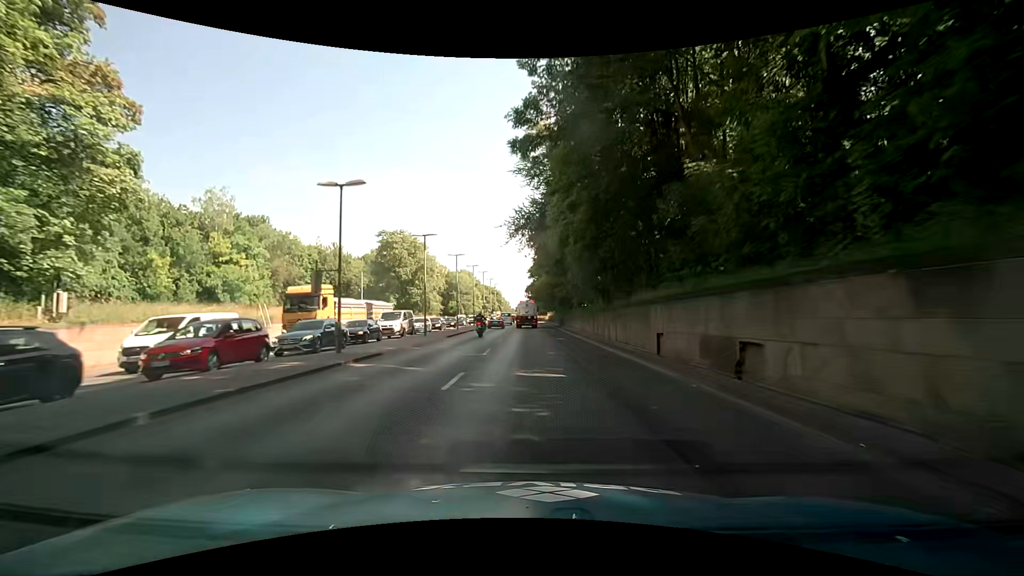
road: residential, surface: asphalt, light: Day
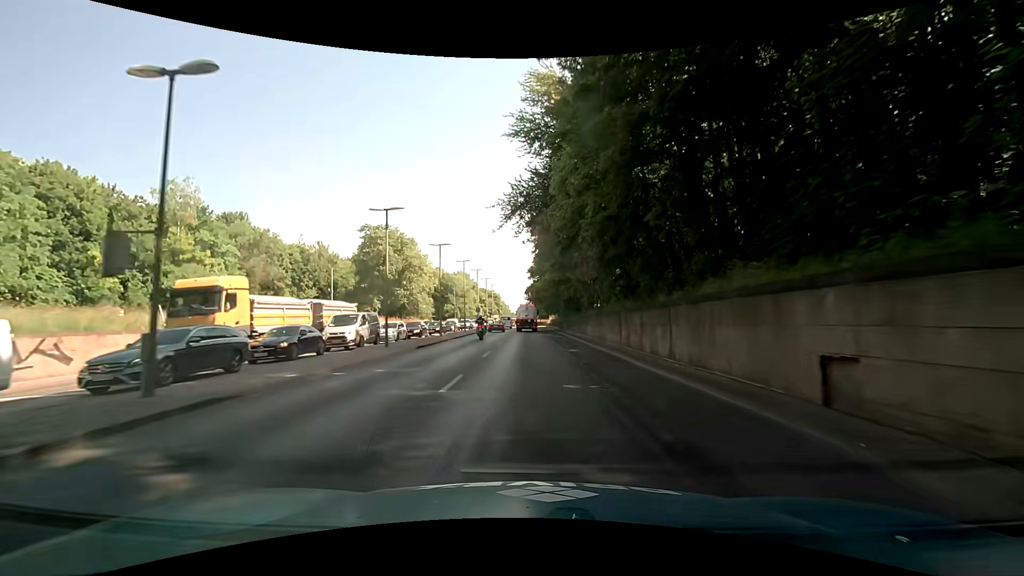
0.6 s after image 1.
(+0.2, +8.9) m; +1°
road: trunk_link
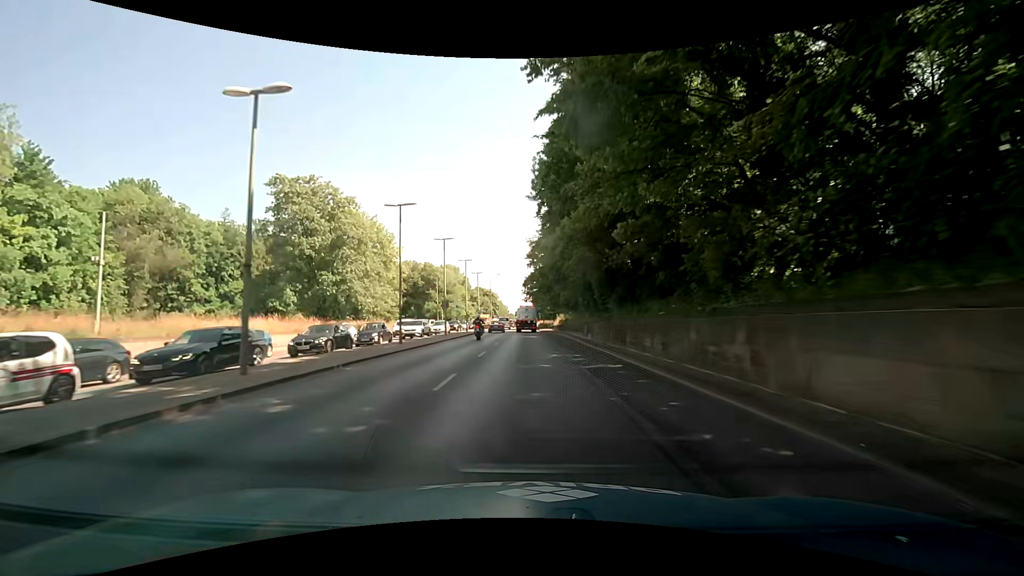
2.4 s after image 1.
(+0.1, +27.0) m; +1°
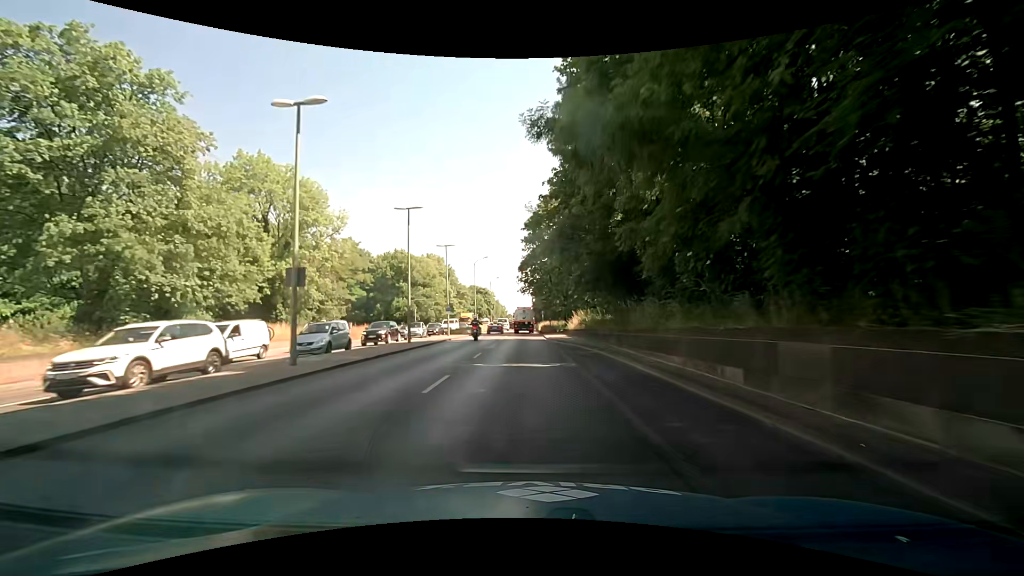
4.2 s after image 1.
(-0.2, +27.3) m; 0°
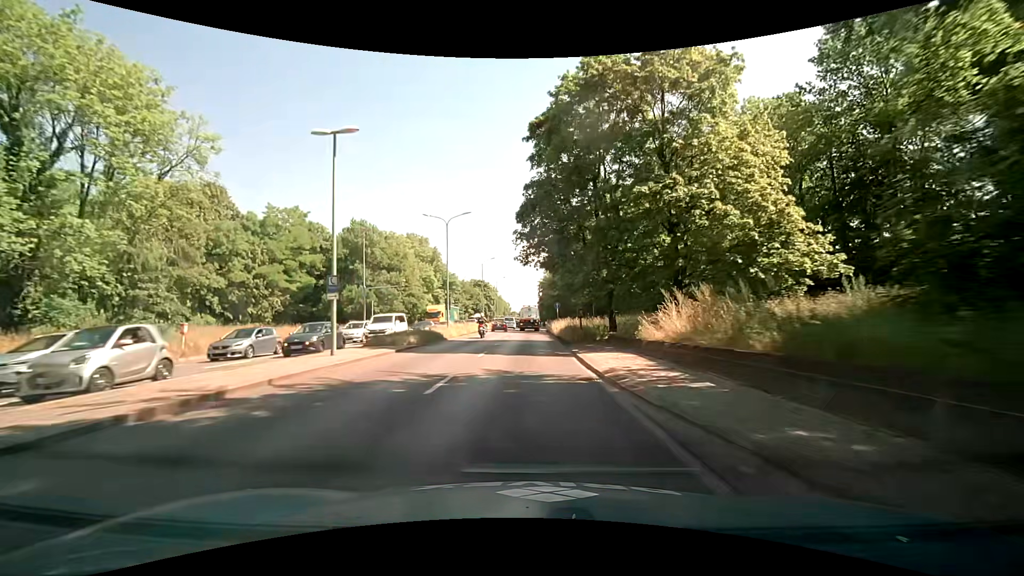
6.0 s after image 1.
(-0.4, +27.6) m; -1°
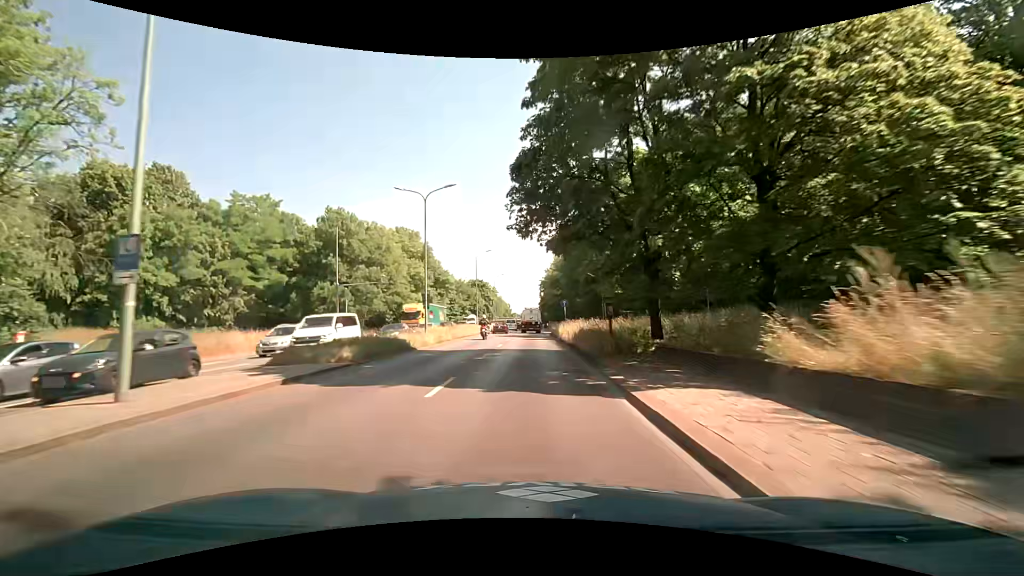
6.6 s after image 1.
(-0.1, +9.3) m; 0°
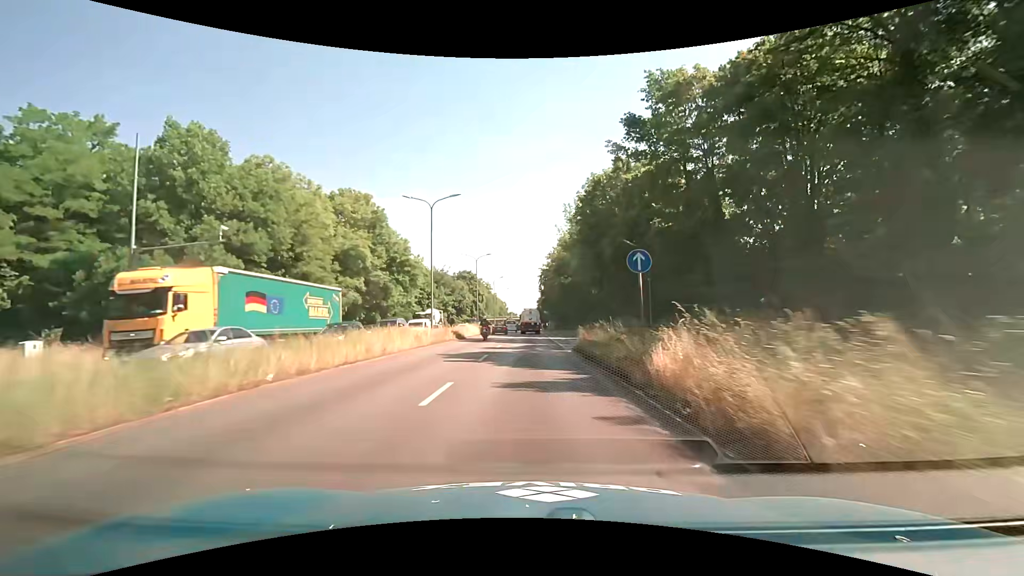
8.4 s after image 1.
(-0.1, +28.0) m; 0°
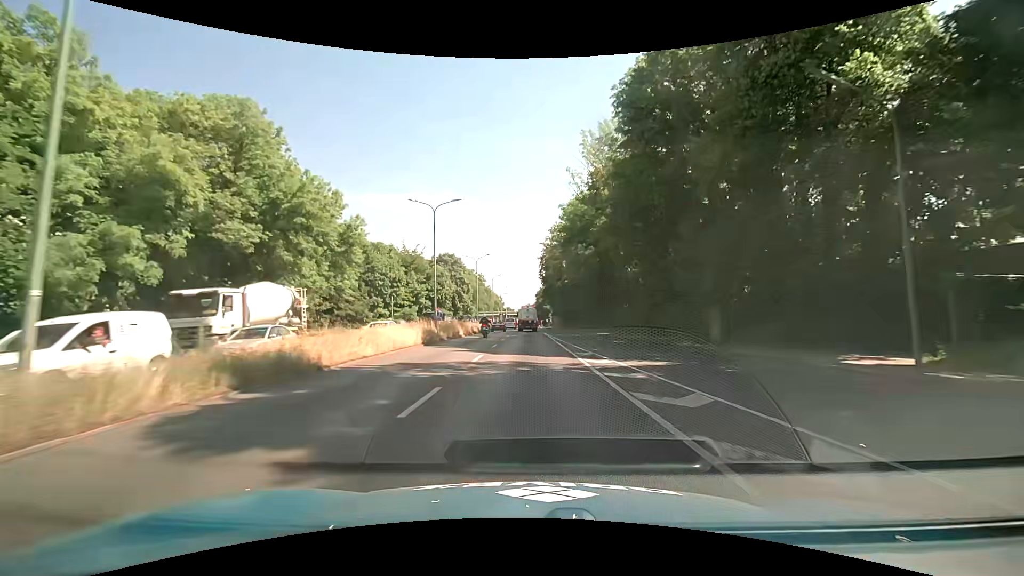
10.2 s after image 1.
(-0.1, +28.1) m; 0°
(0, +10) (0, +20) (0, +30) (0, +40) (0, +50) (0, +60) (0, +70) (0, +80) (0, +90) (0, +100) m
